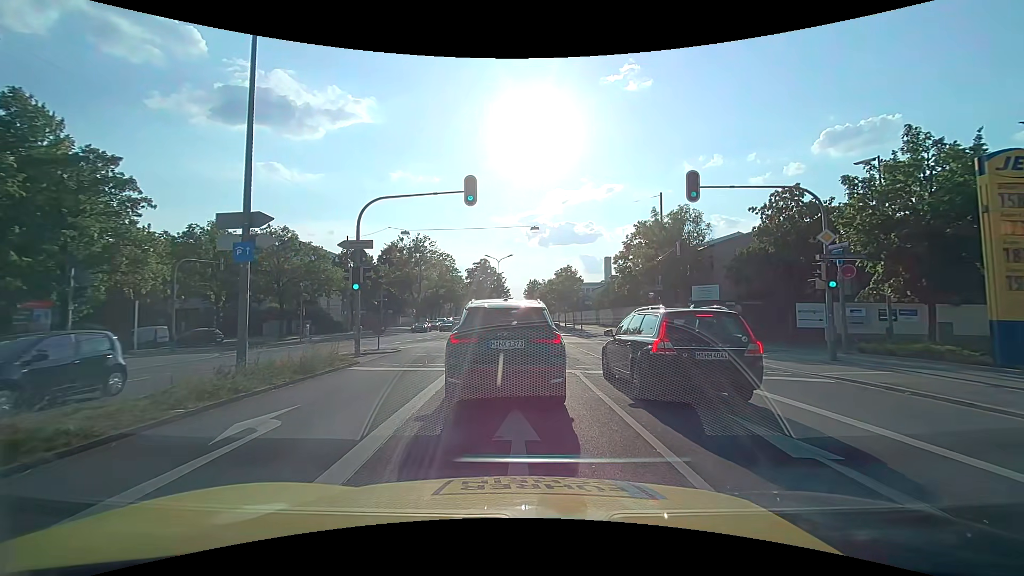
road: primary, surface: asphalt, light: Day
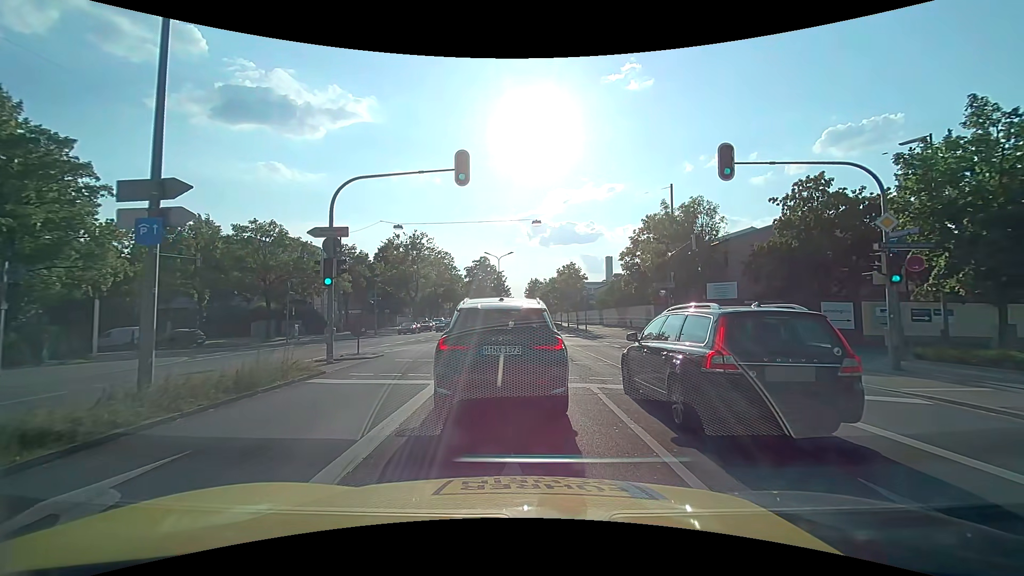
(0.0, +2.6) m; 0°
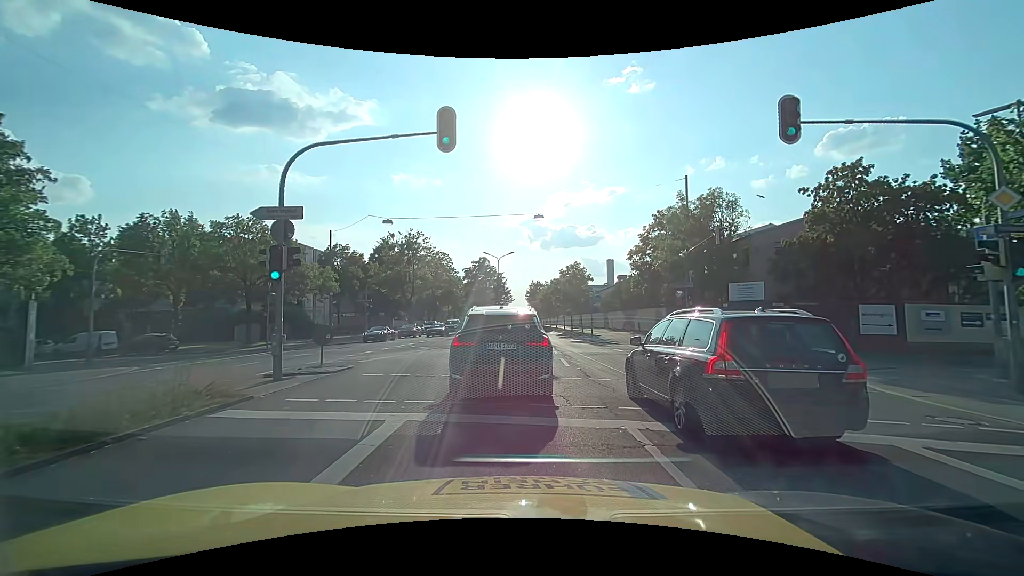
(0.0, +3.5) m; +1°
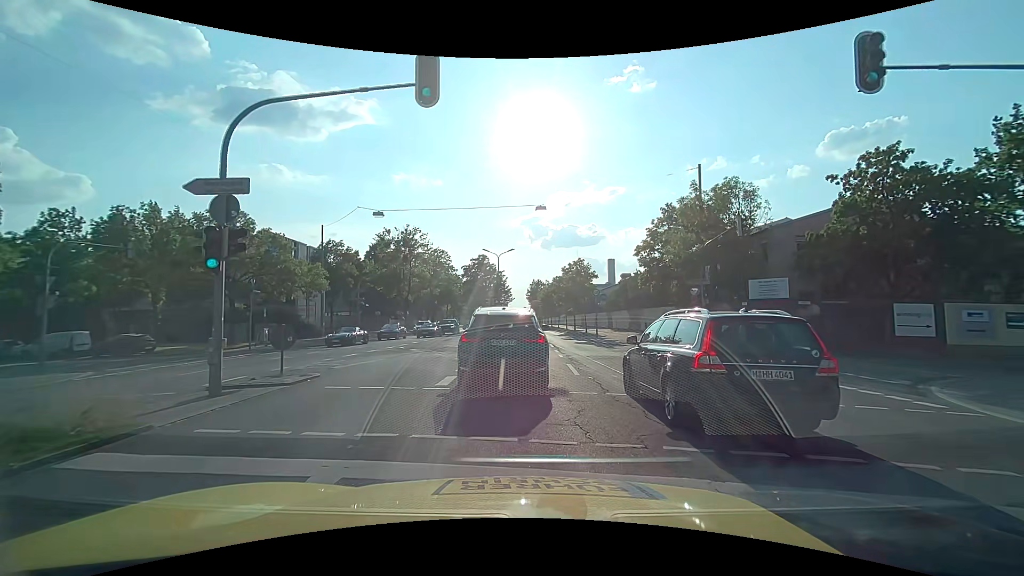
(0.0, +2.6) m; -1°
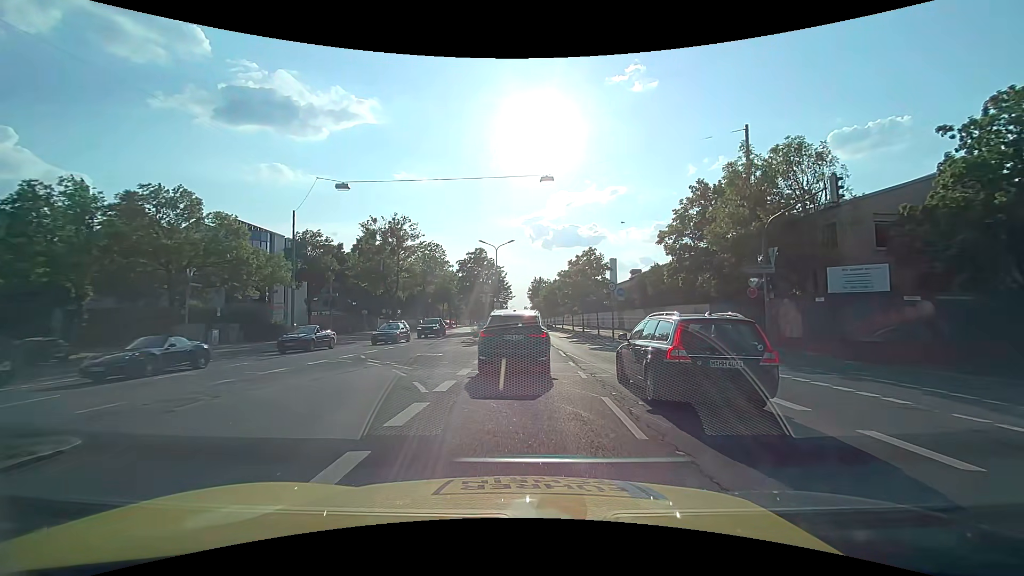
(0.0, +7.1) m; 0°
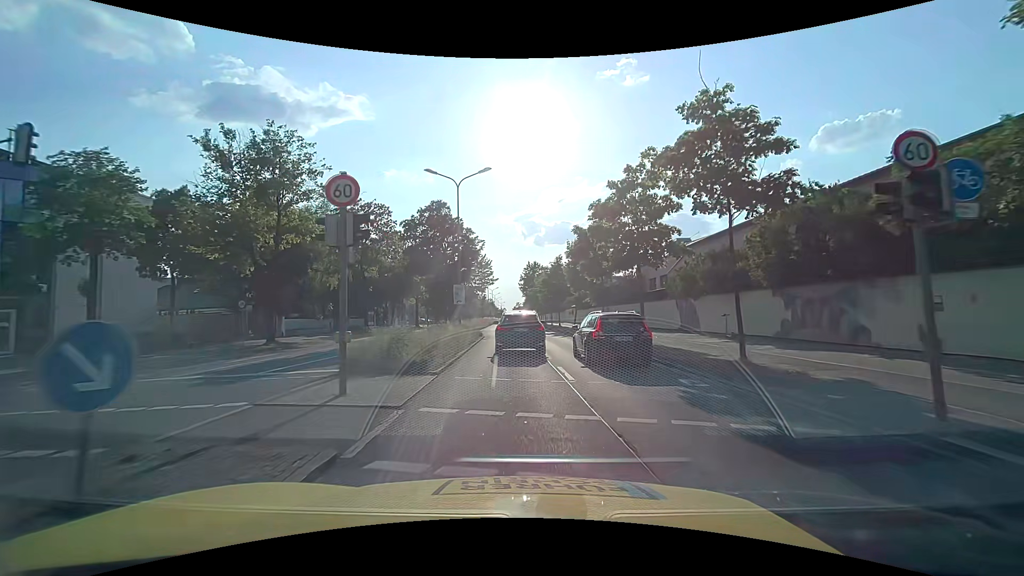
(+0.2, +27.2) m; 0°
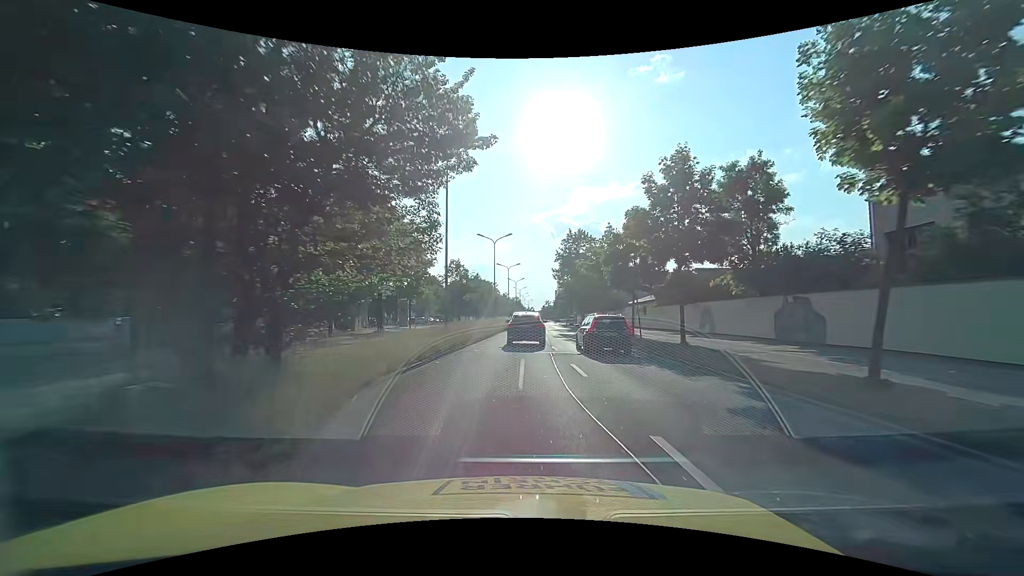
(-1.0, +35.1) m; -3°
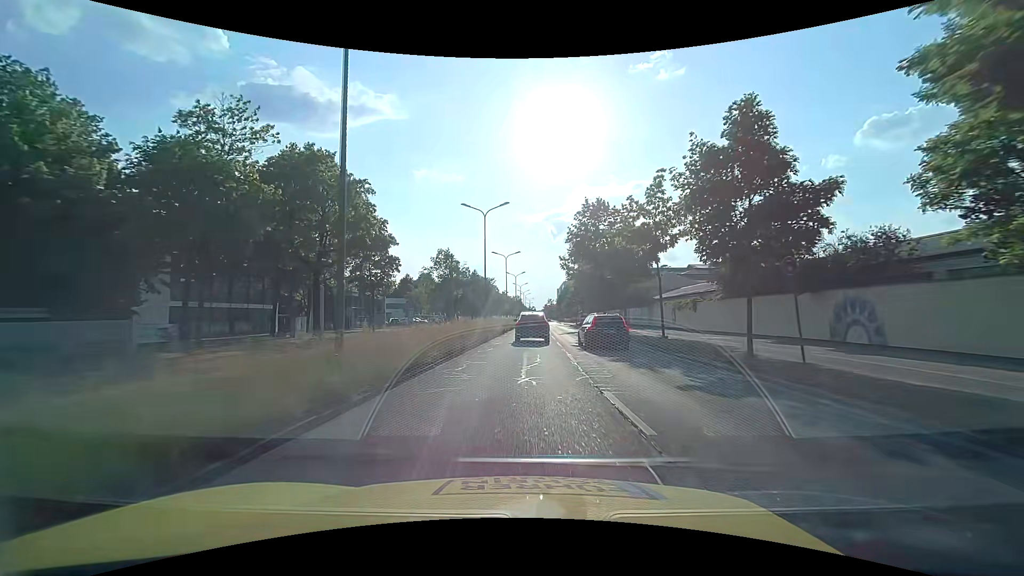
(-0.1, +15.0) m; 0°
(0, +10) (0, +20) (0, +30) (+1, +40) (+1, +50) (+1, +60) (+2, +70) (+2, +80) (+2, +90) (+2, +100) m
